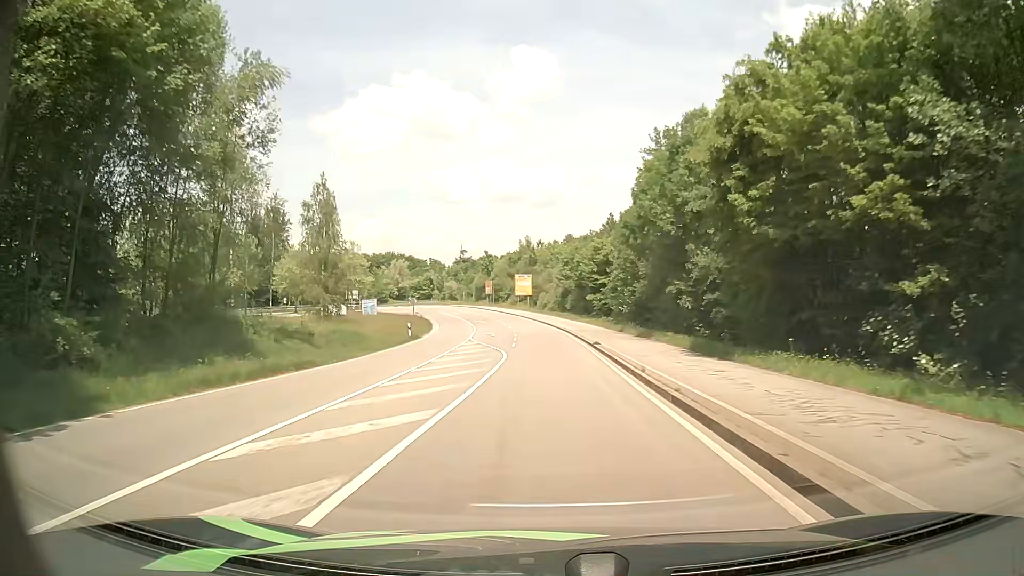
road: secondary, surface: asphalt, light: Day
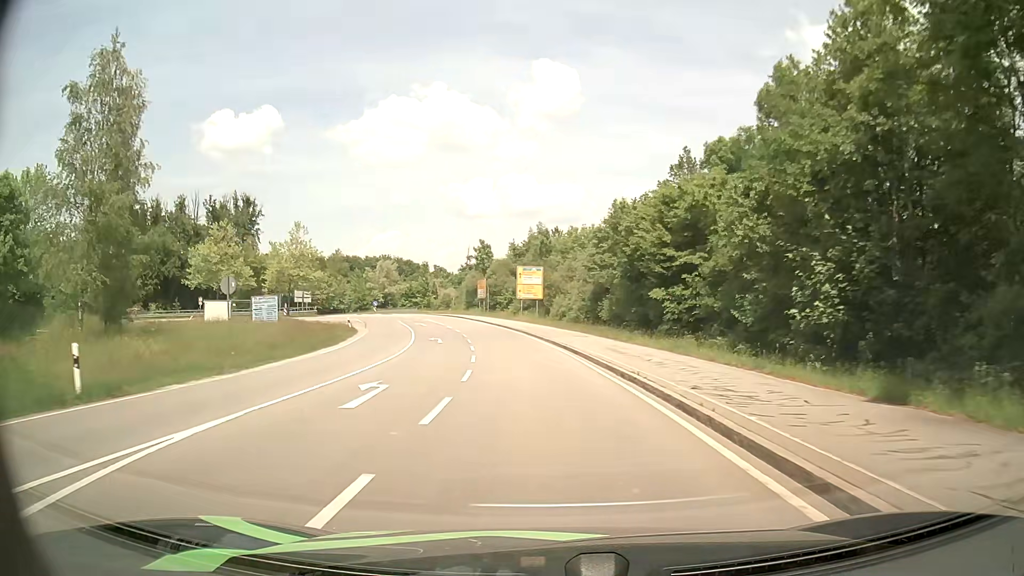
(-0.2, +35.5) m; -1°
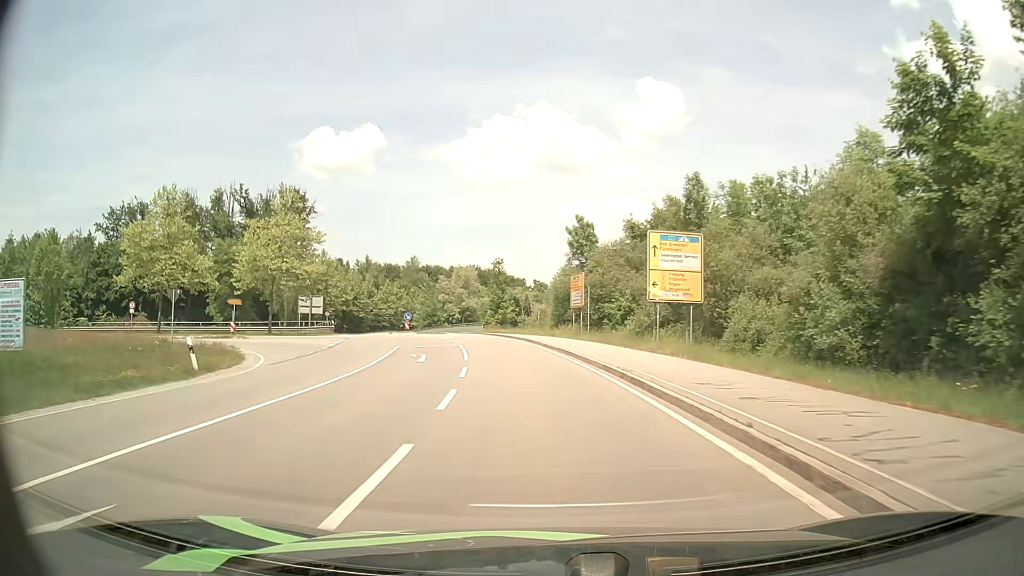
(-2.5, +34.5) m; -9°
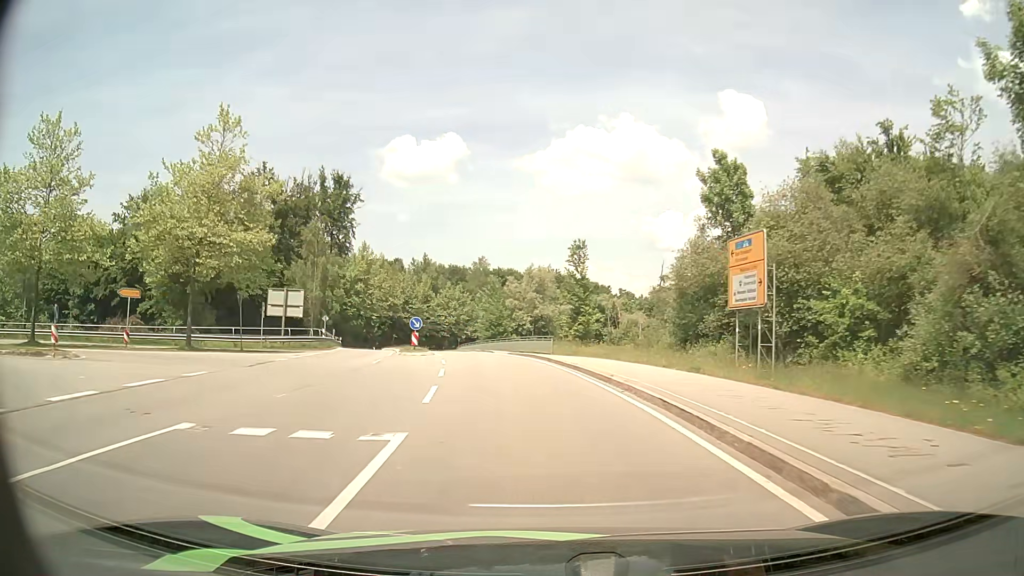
(-1.4, +24.8) m; -7°
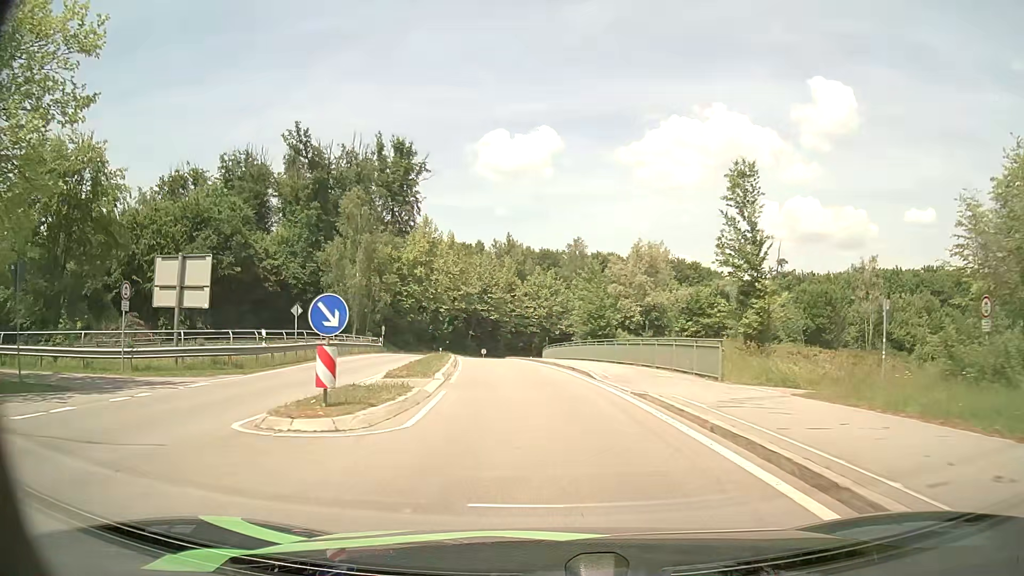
(-1.6, +22.9) m; -8°
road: primary_link
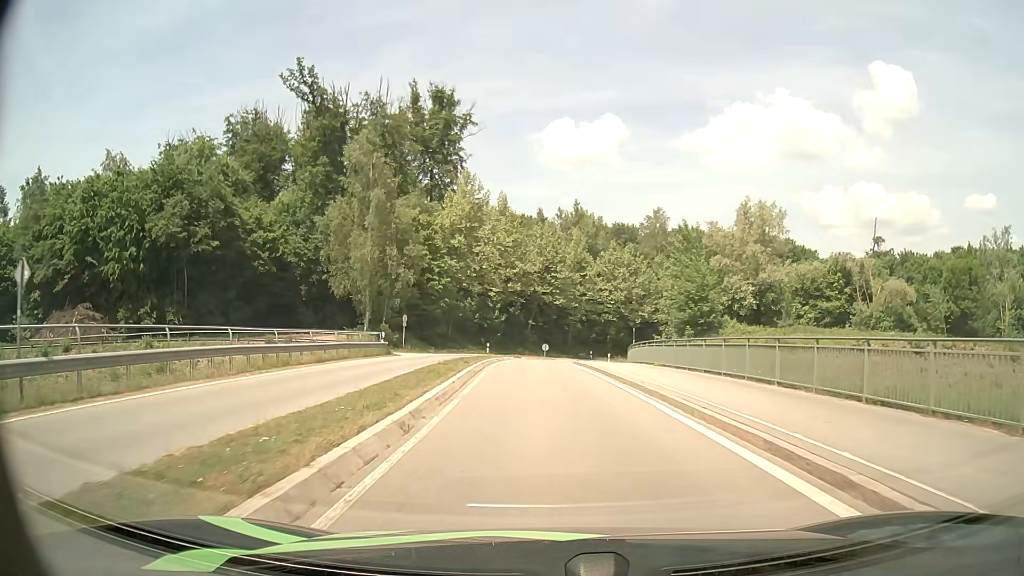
(-1.2, +20.8) m; -6°
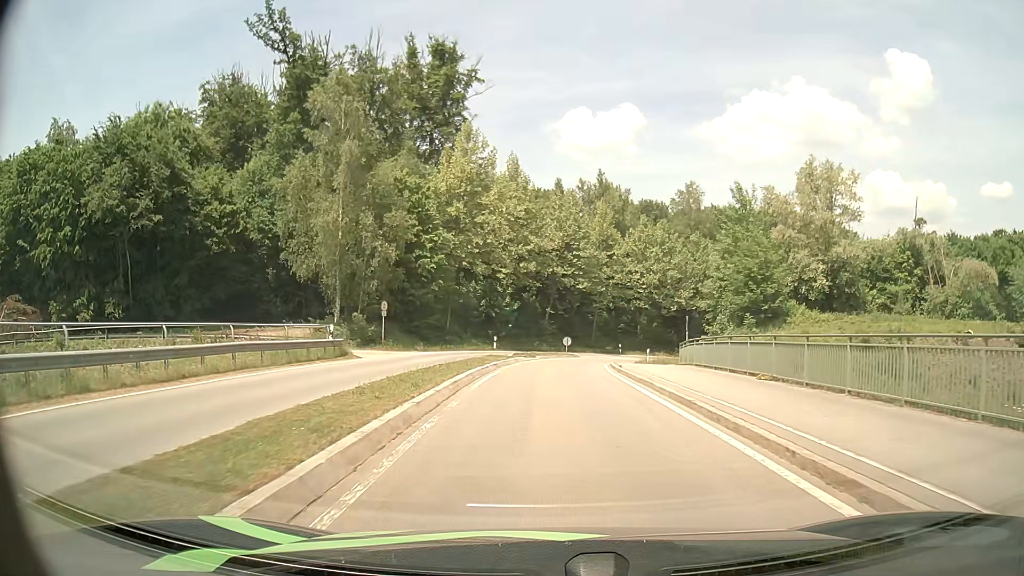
(-0.2, +12.6) m; -2°
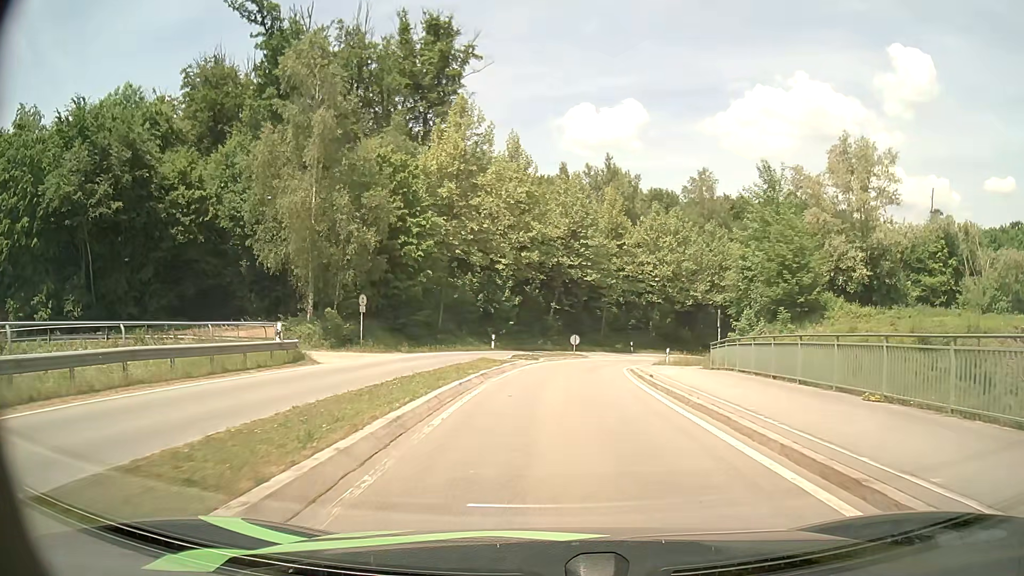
(0.0, +5.9) m; 0°
(0, +10) (0, +20) (+1, +30) (+3, +40) (+7, +49) (+12, +58) (+18, +65) (+26, +71) (+35, +76) (+45, +79) m
